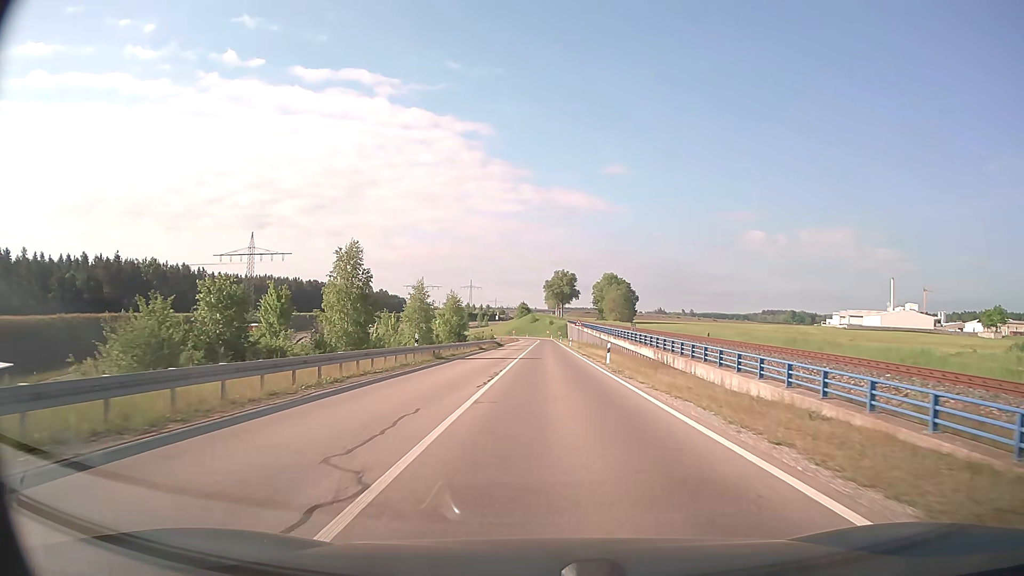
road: trunk_link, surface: asphalt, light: Day
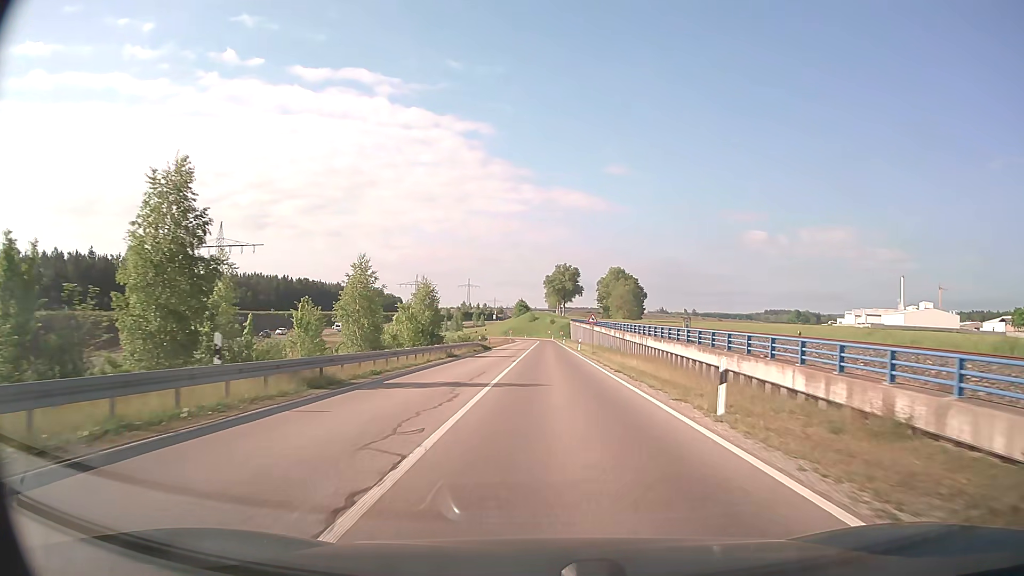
(0.0, +20.2) m; 0°
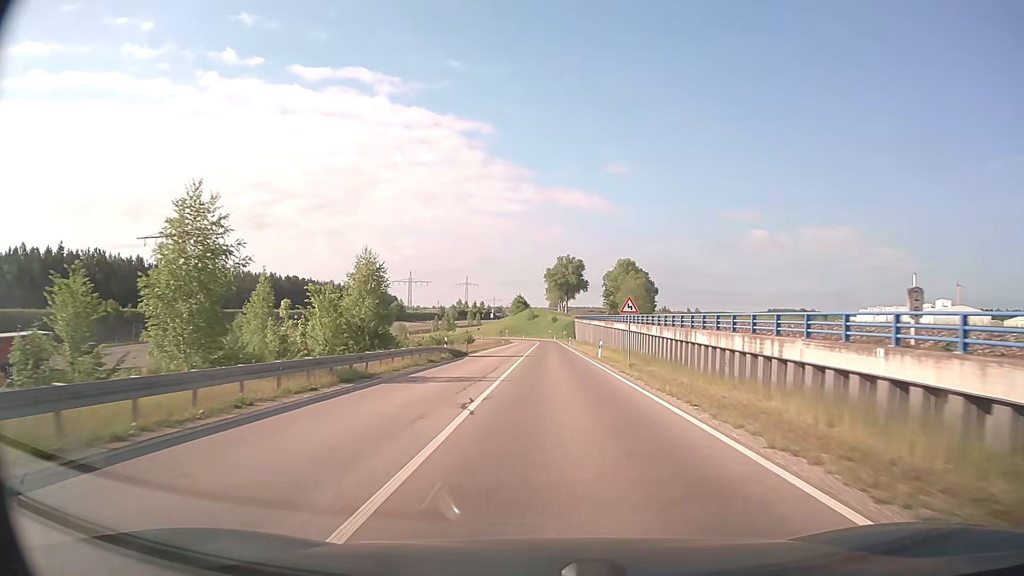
(0.0, +21.7) m; 0°
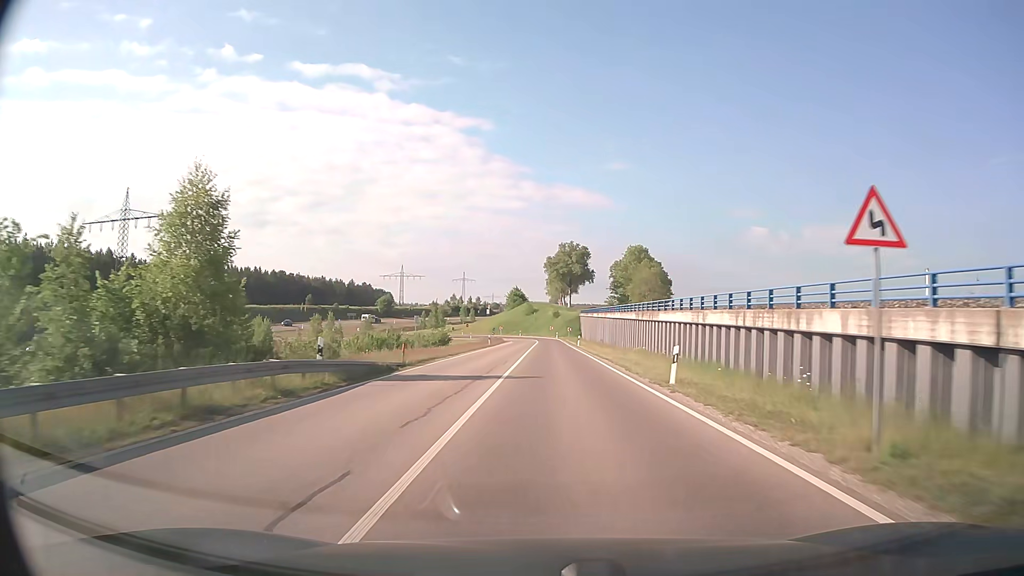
(0.0, +22.7) m; 0°
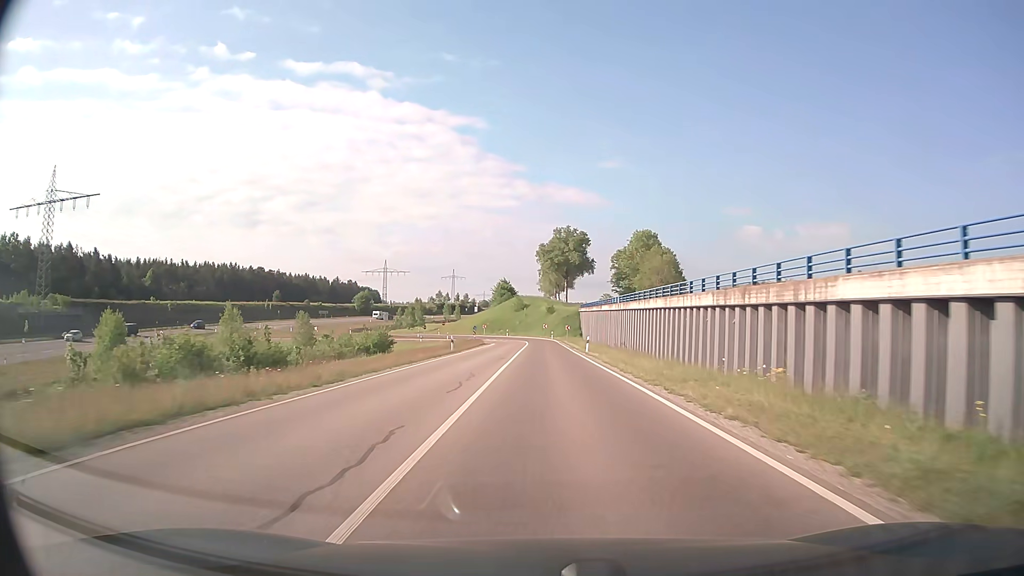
(+0.2, +22.8) m; +1°
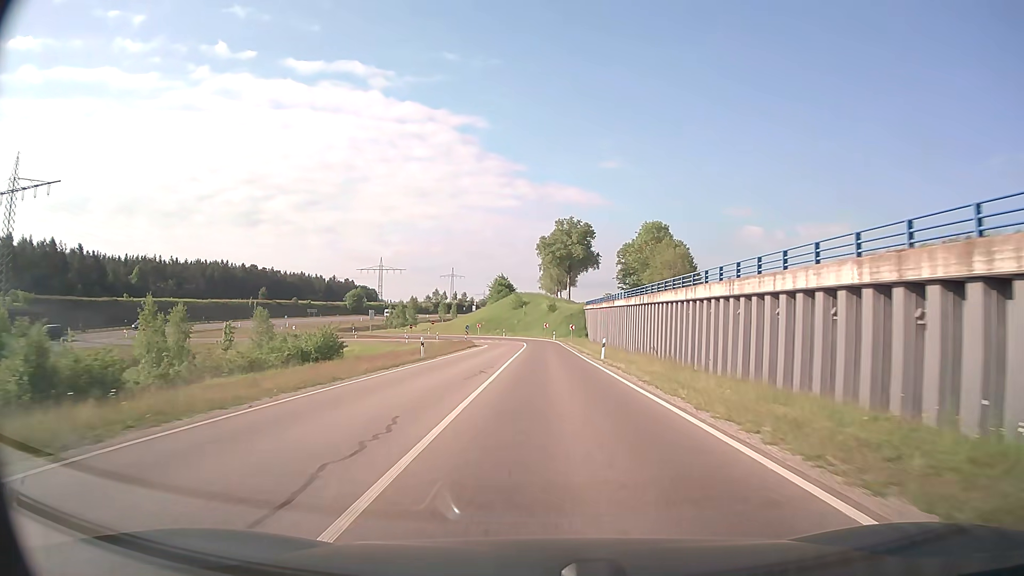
(0.0, +11.2) m; 0°
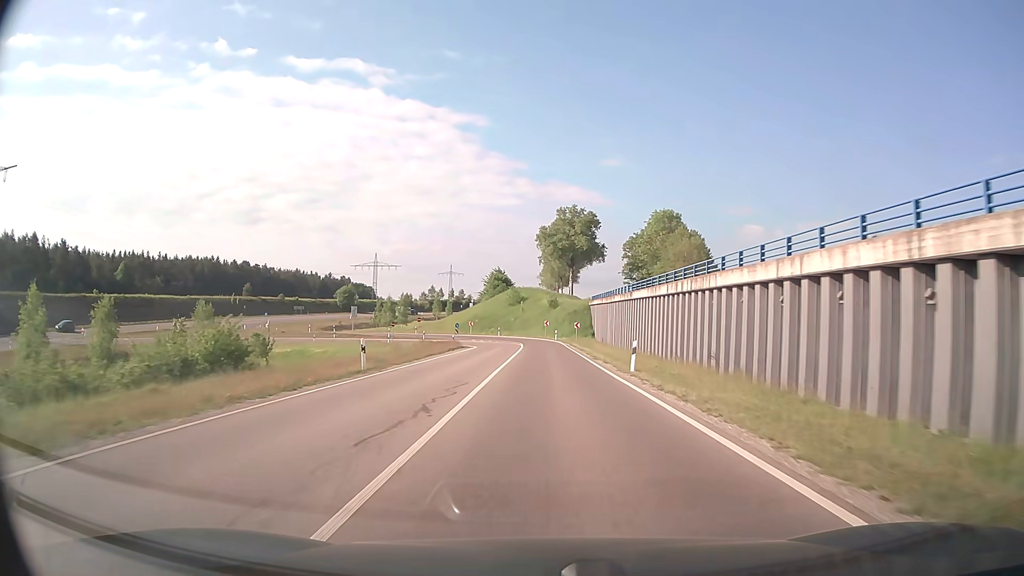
(0.0, +11.1) m; 0°
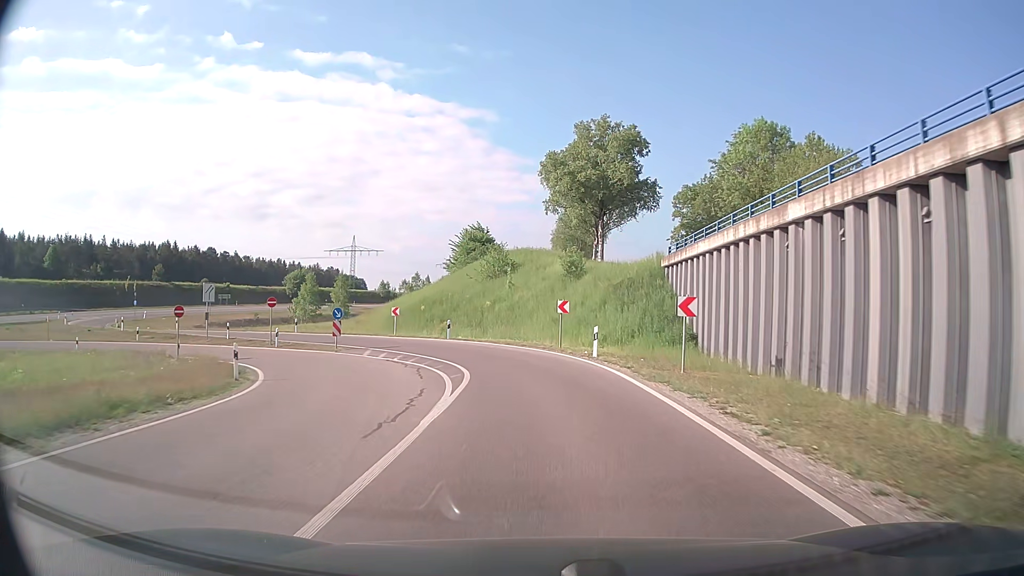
(-0.1, +49.2) m; -1°
(0, +10) (-1, +20) (-4, +29) (-10, +38) (-18, +43) (-27, +47) (-36, +51) (-45, +57) (-51, +64) (-56, +73) m
